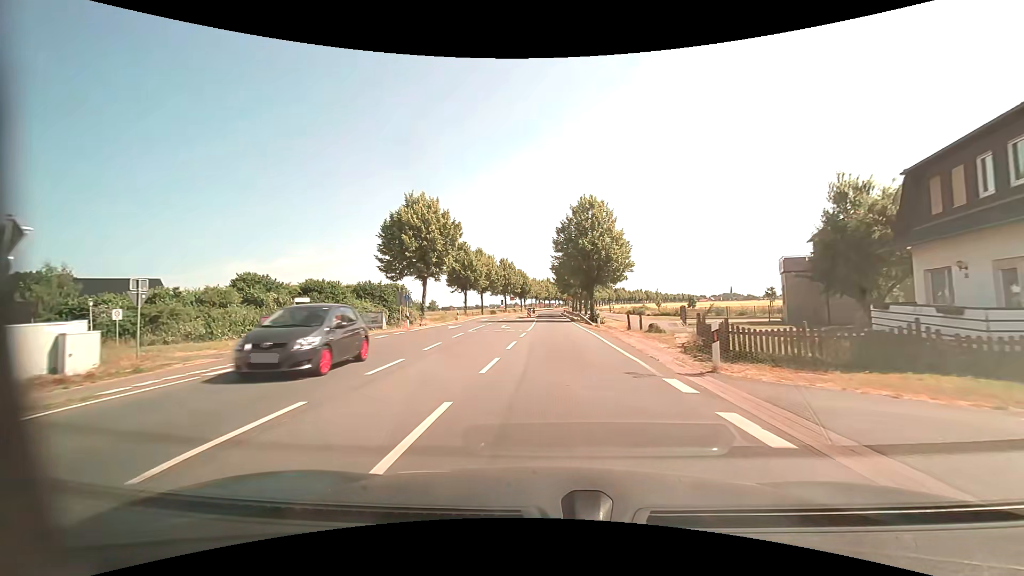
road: primary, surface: asphalt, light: Day
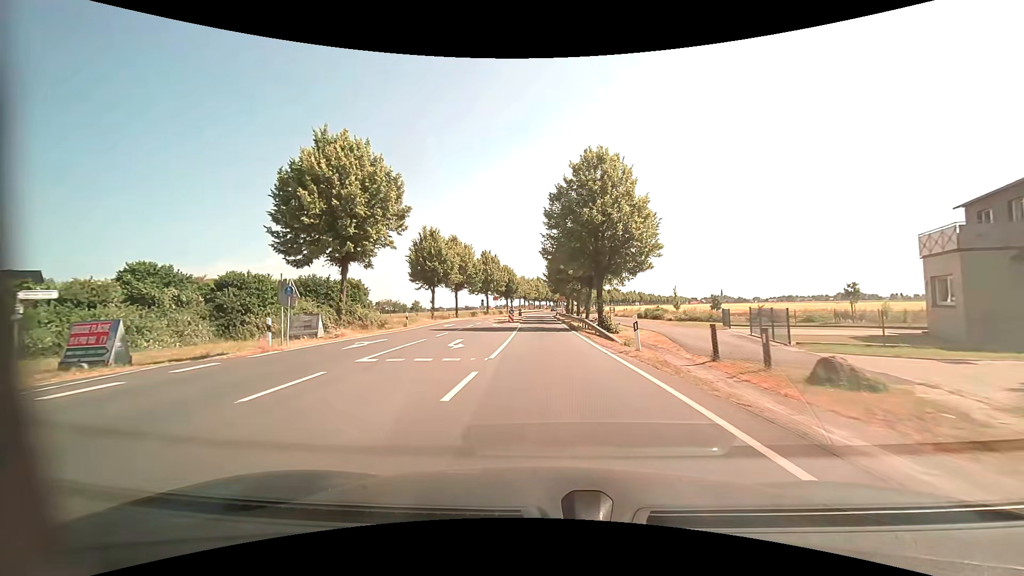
(+0.1, +15.1) m; +1°
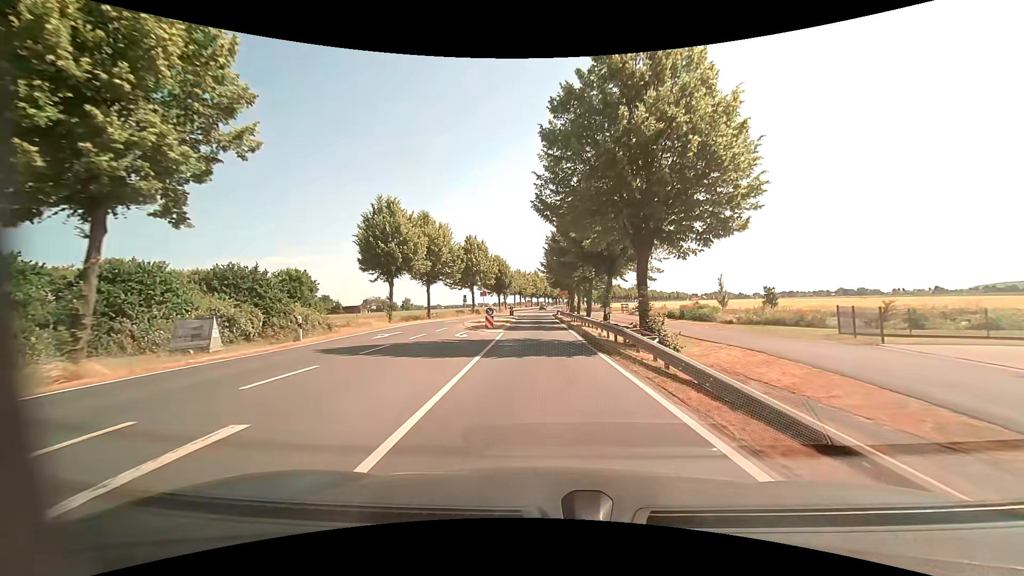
(0.0, +15.0) m; 0°
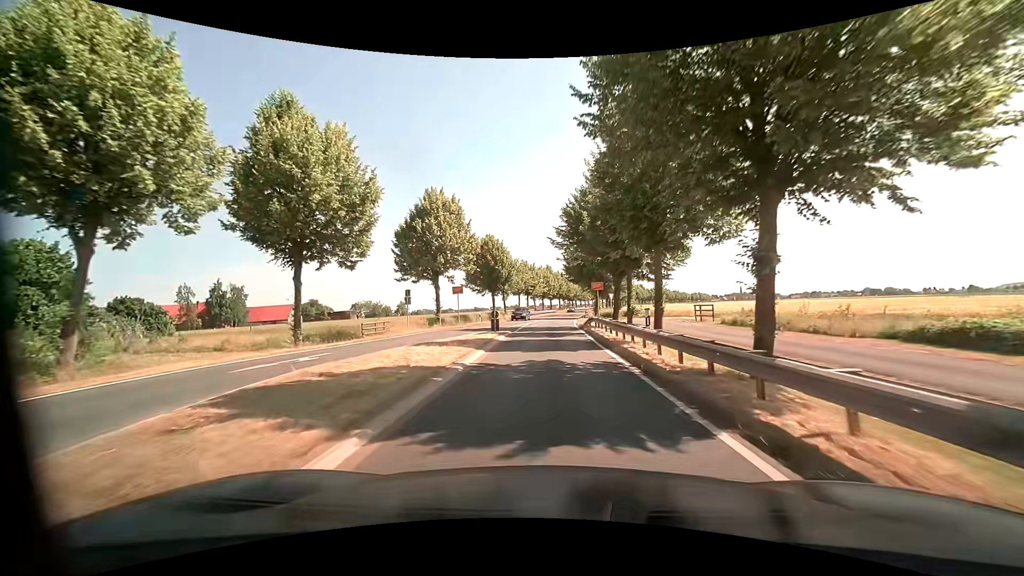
(-0.6, +29.3) m; -2°
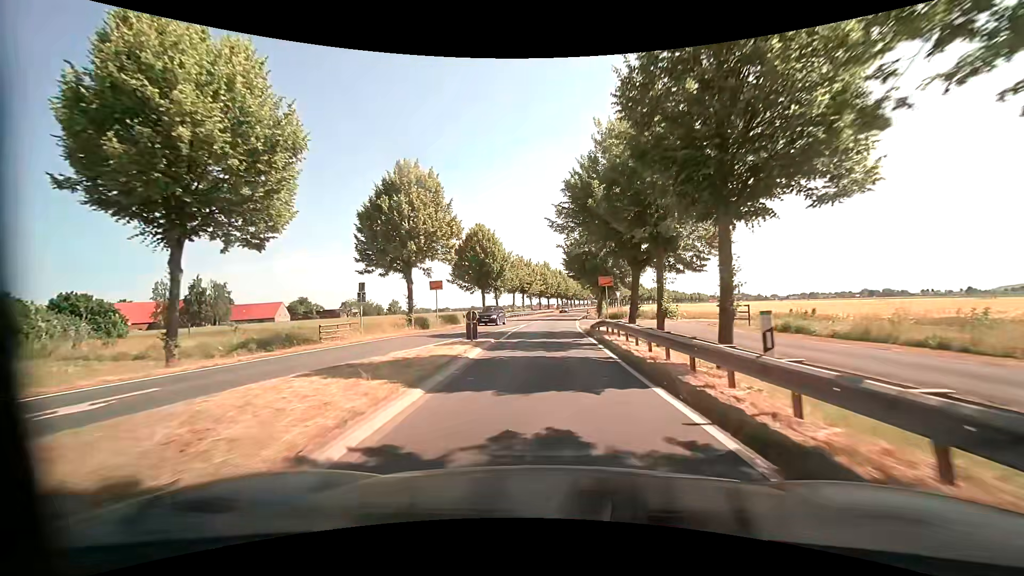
(0.0, +7.2) m; 0°
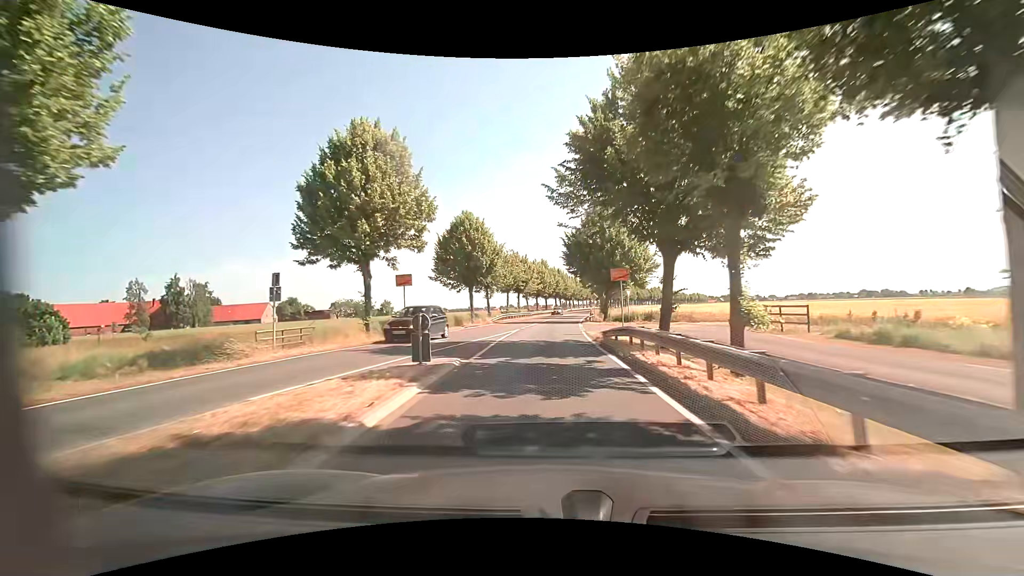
(0.0, +7.2) m; +1°
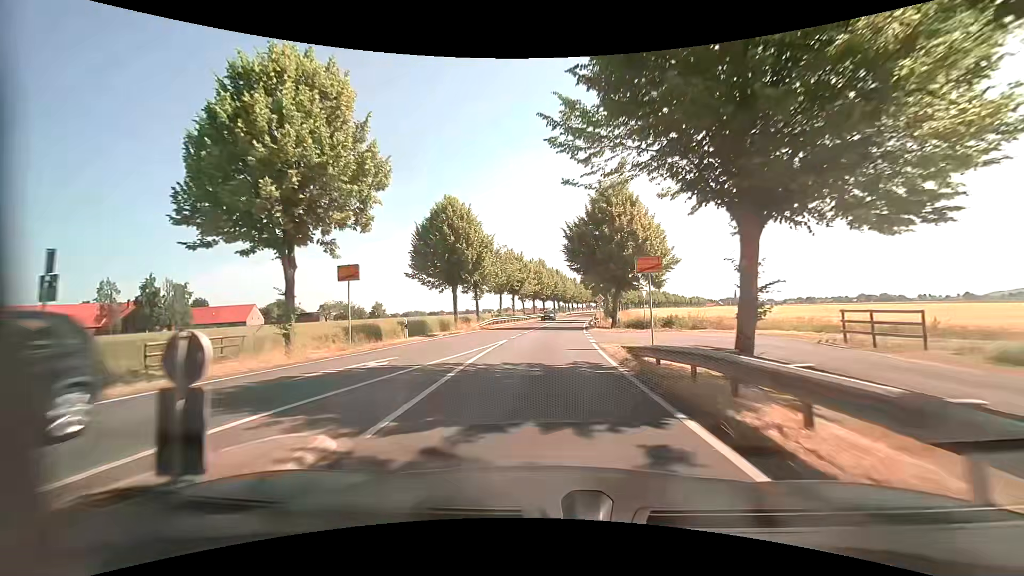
(0.0, +7.3) m; +1°
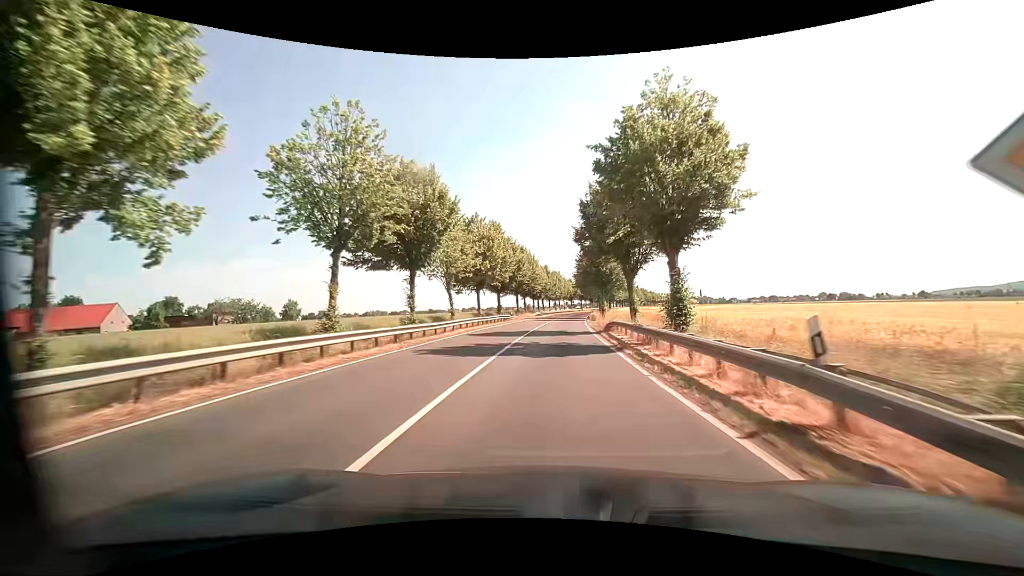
(+0.4, +40.8) m; +3°
(0, +10) (0, +20) (+1, +30) (+1, +40) (+2, +50) (+3, +60) (+3, +70) (+4, +80) (+5, +90) (+6, +100) m
